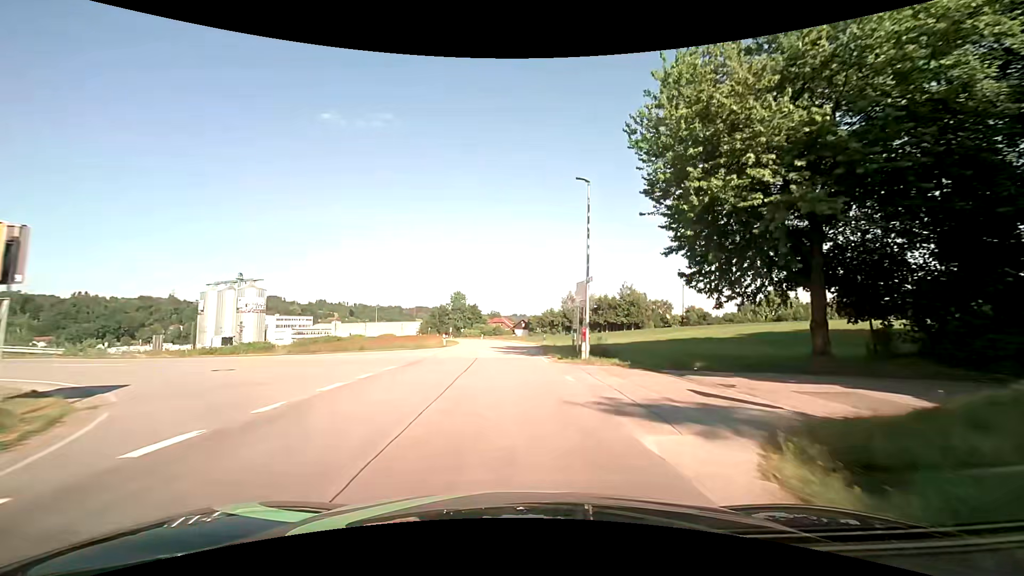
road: unclassified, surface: asphalt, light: Day
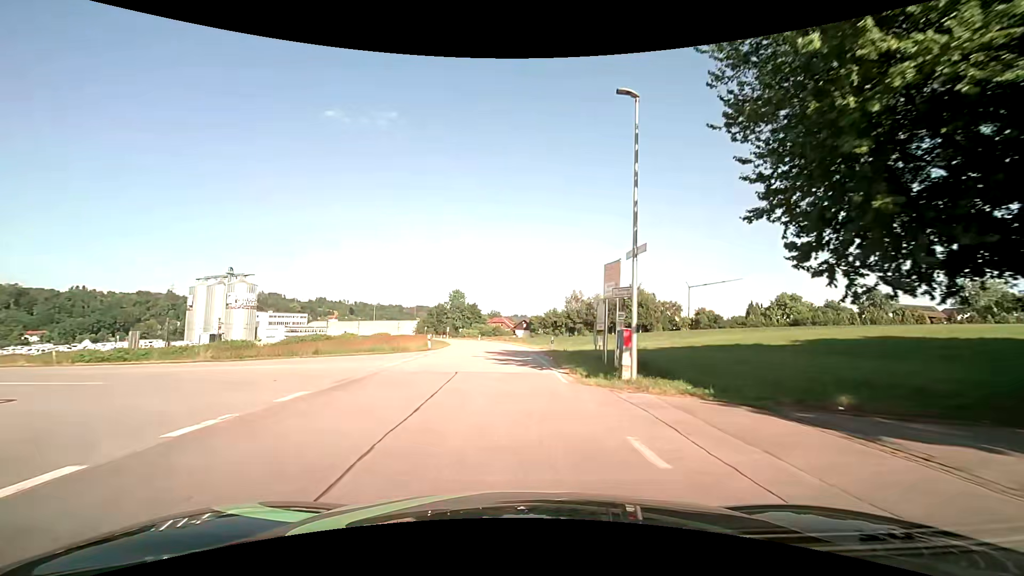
(0.0, +8.2) m; 0°
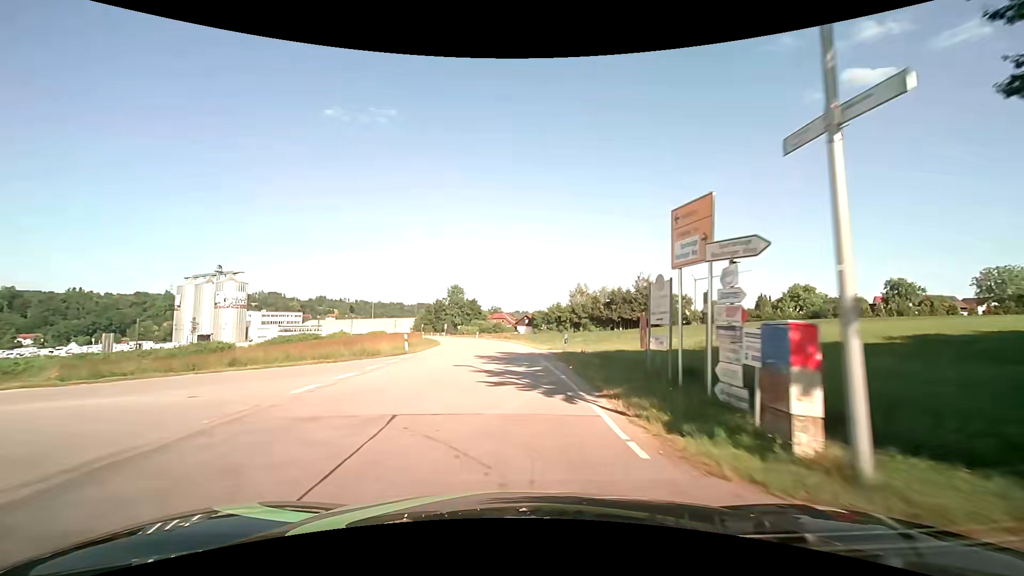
(0.0, +8.2) m; 0°
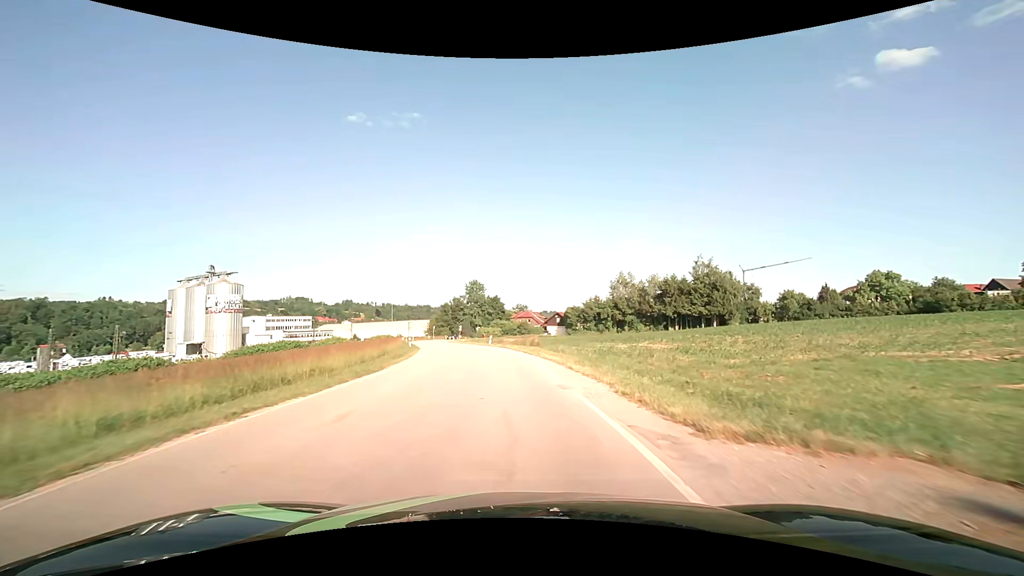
(-0.3, +24.7) m; -3°
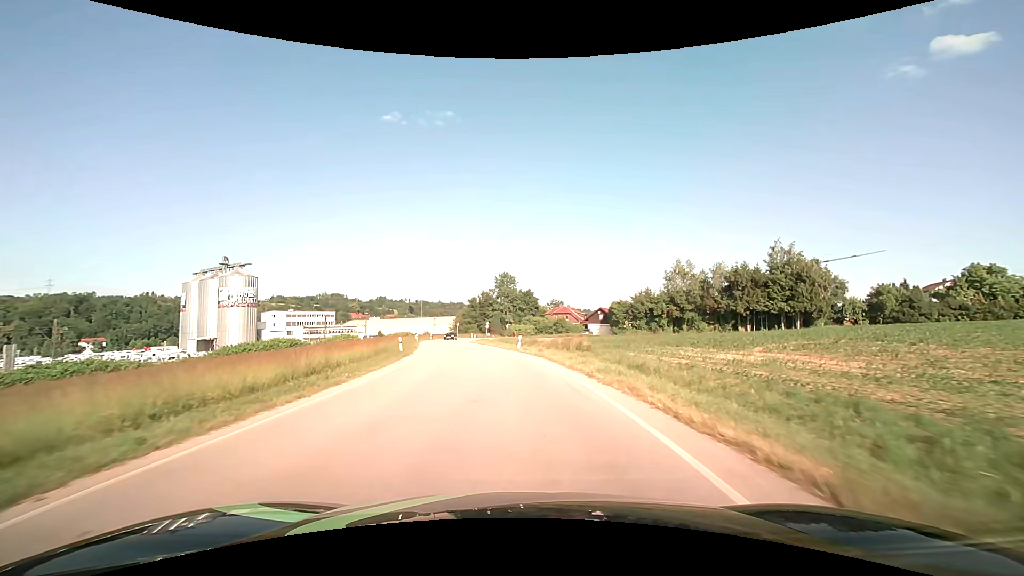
(-0.6, +16.5) m; -4°
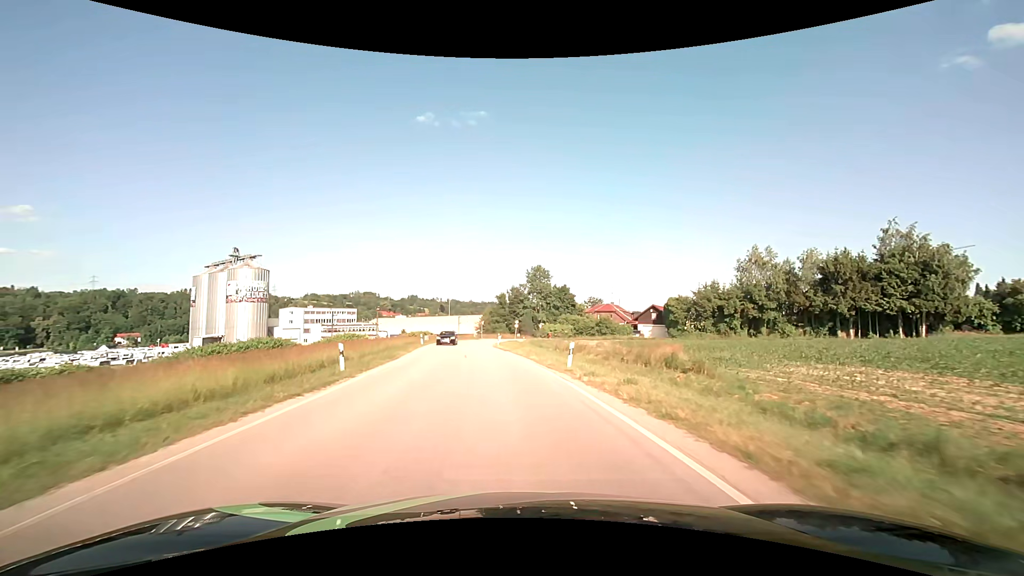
(-0.6, +16.6) m; -3°
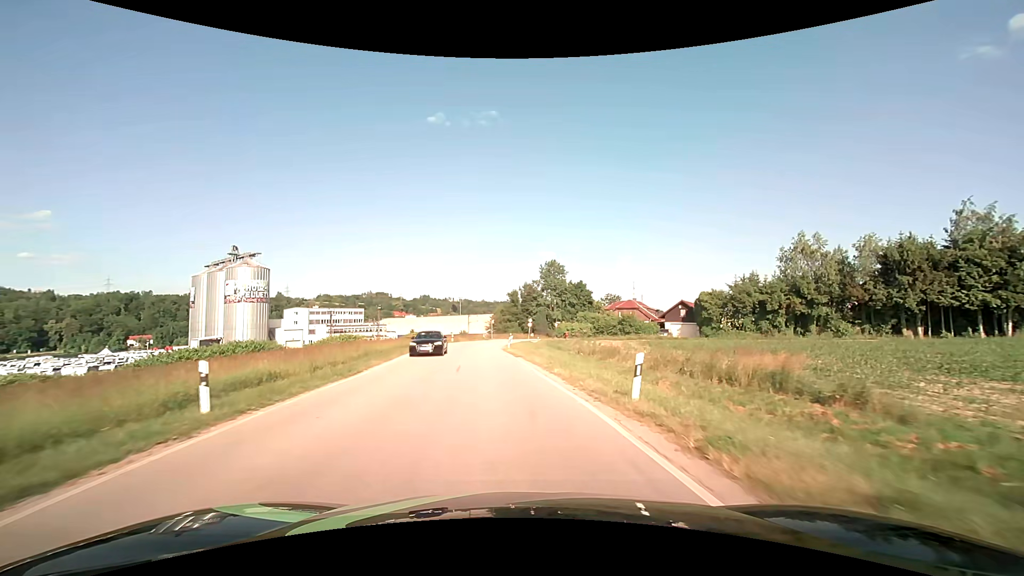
(-0.1, +8.4) m; -1°
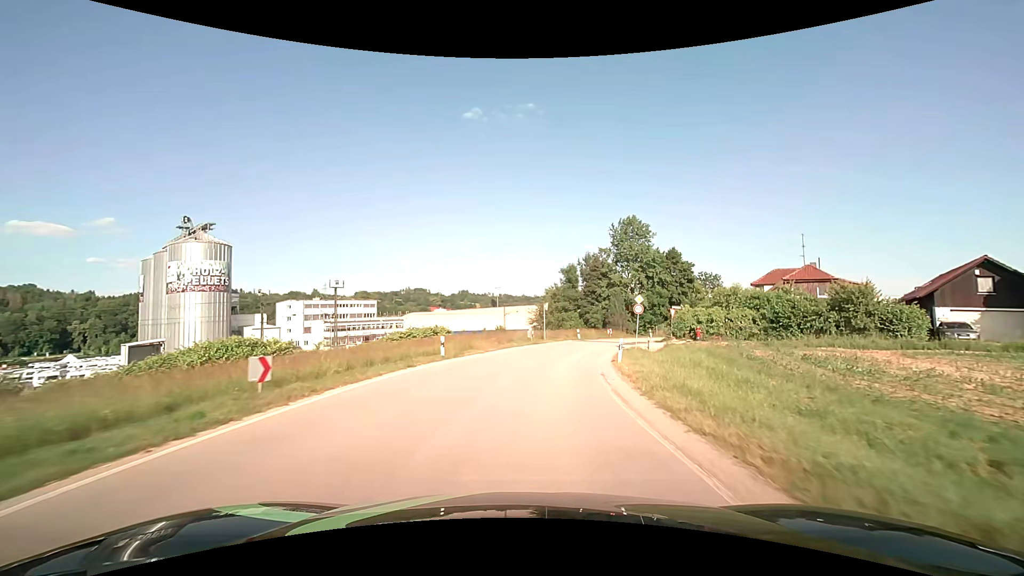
(-3.2, +42.0) m; -5°
(0, +10) (+2, +20) (+4, +30) (+7, +39) (+11, +48) (+15, +57) (+20, +66) (+26, +74) (+31, +83) (+37, +91) m
